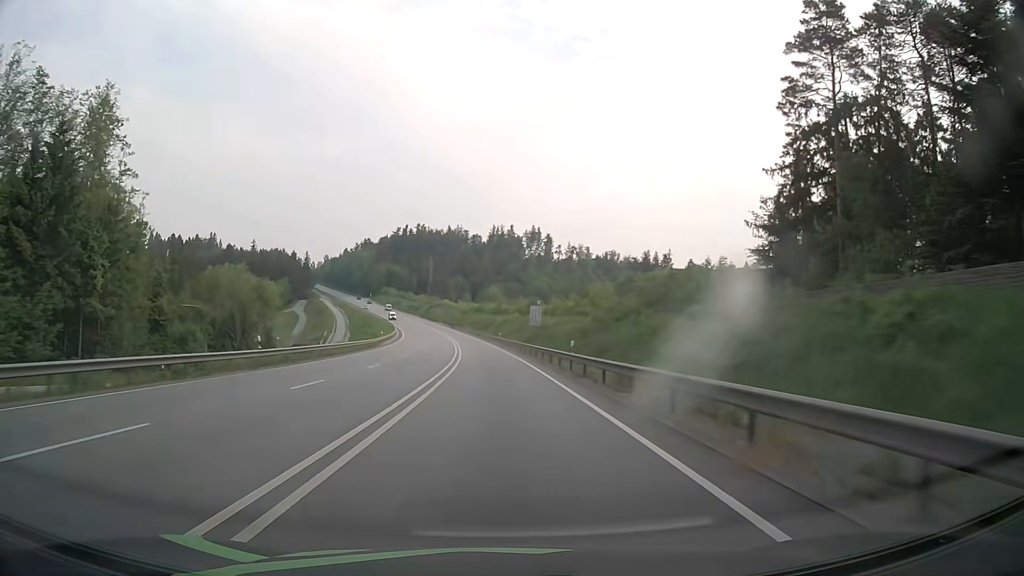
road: primary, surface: asphalt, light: Day
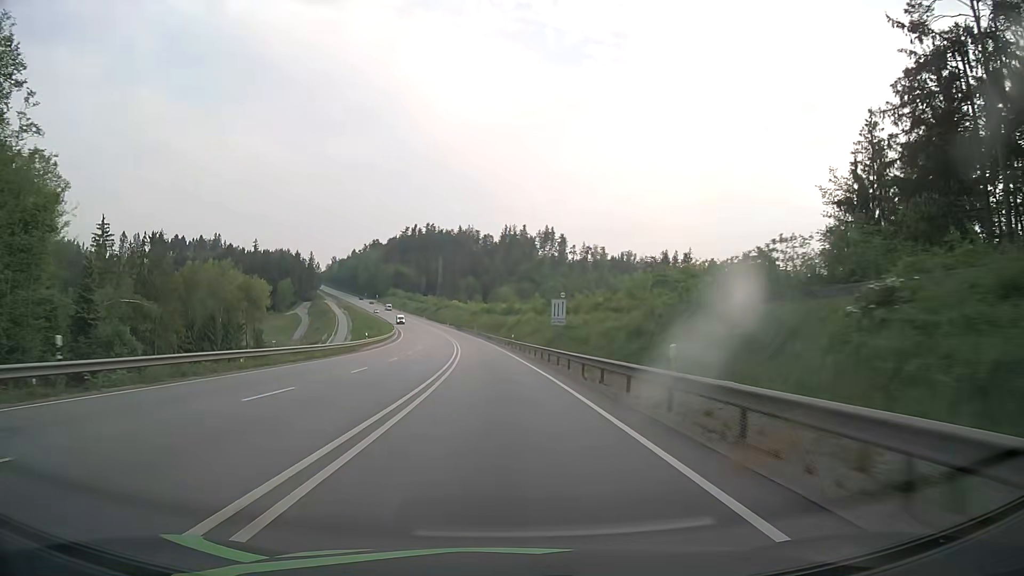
(-0.1, +15.8) m; -1°
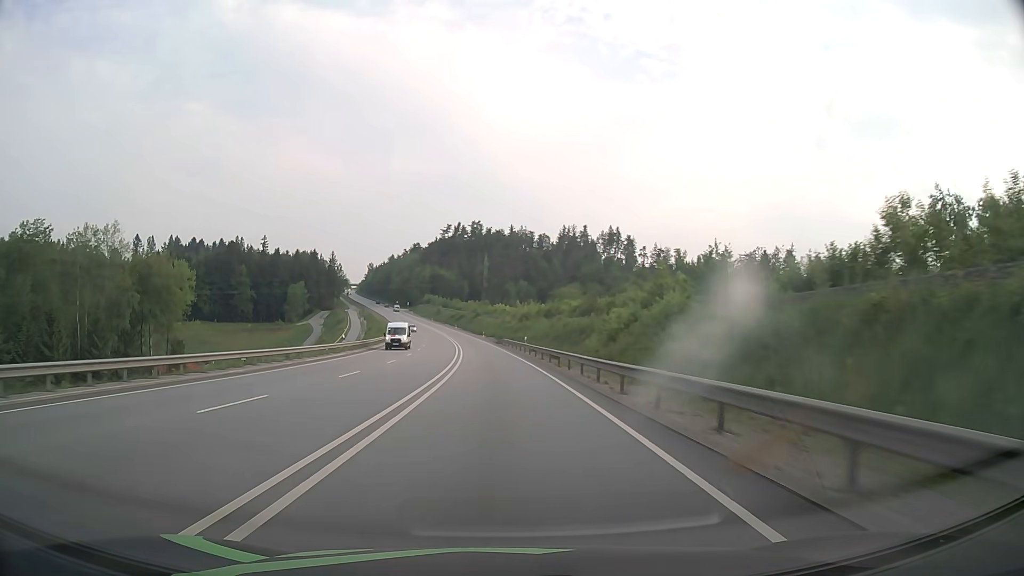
(-2.8, +62.9) m; -5°
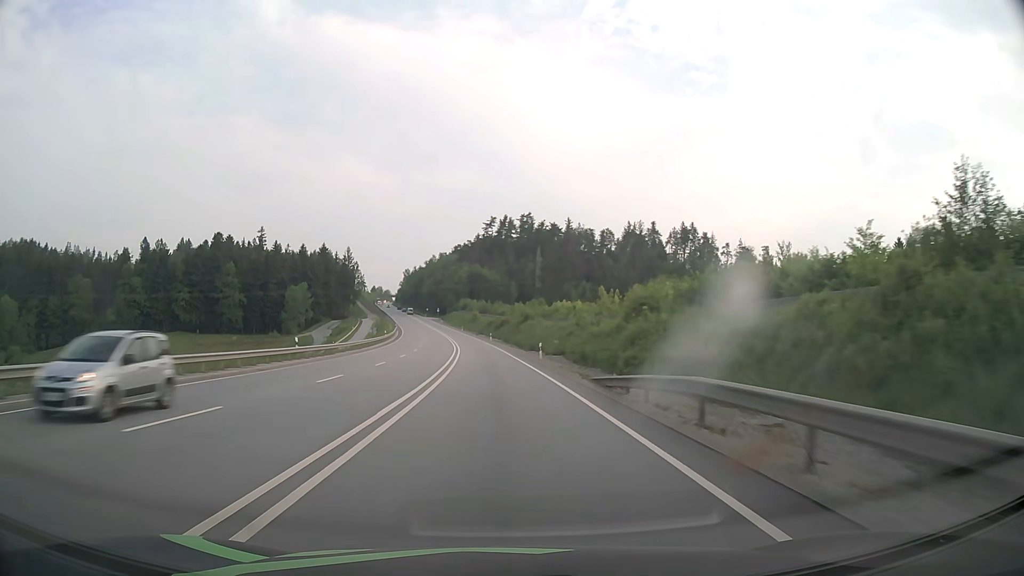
(-2.5, +63.0) m; -4°
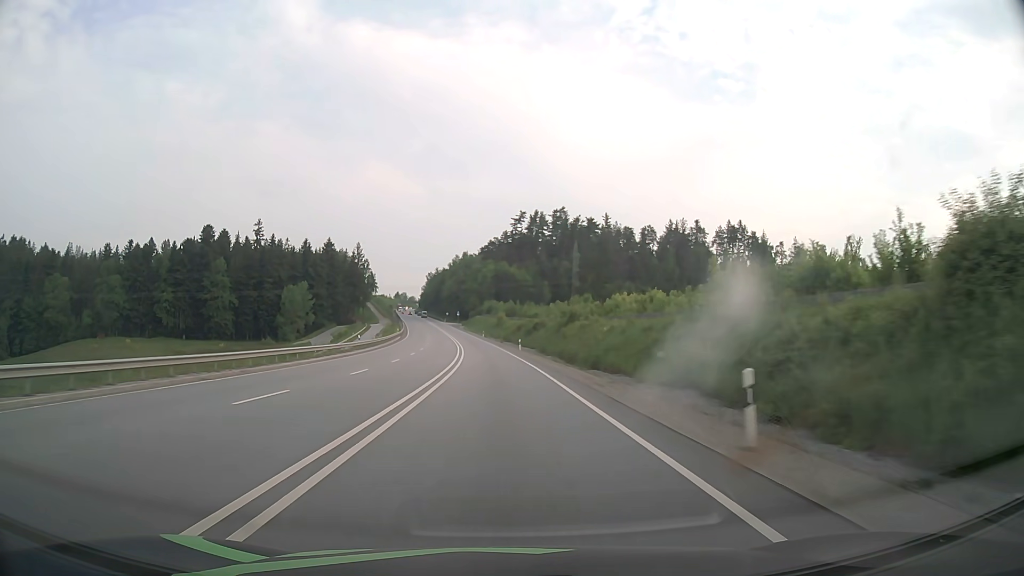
(-0.7, +31.5) m; -3°
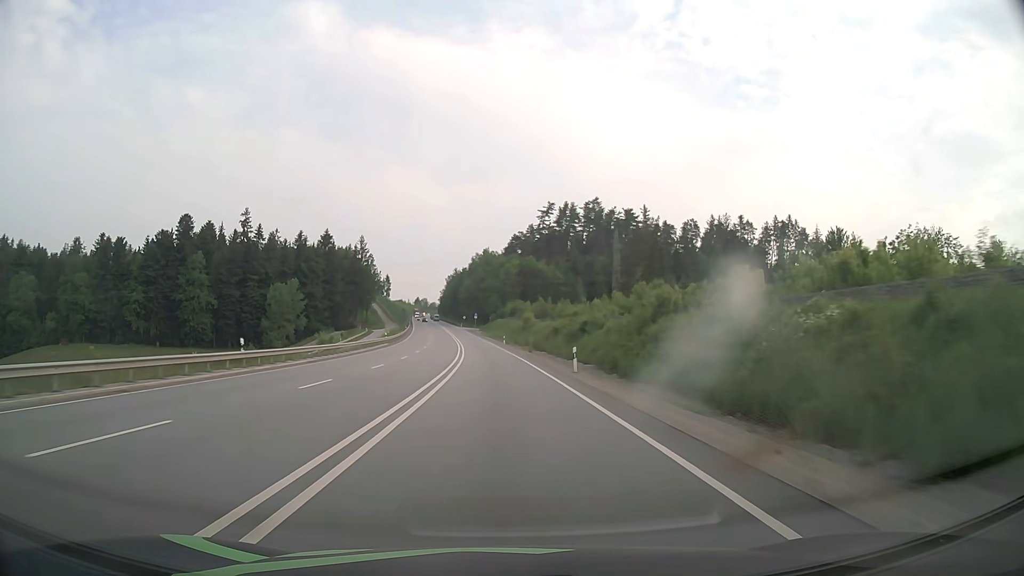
(-0.6, +31.4) m; -2°
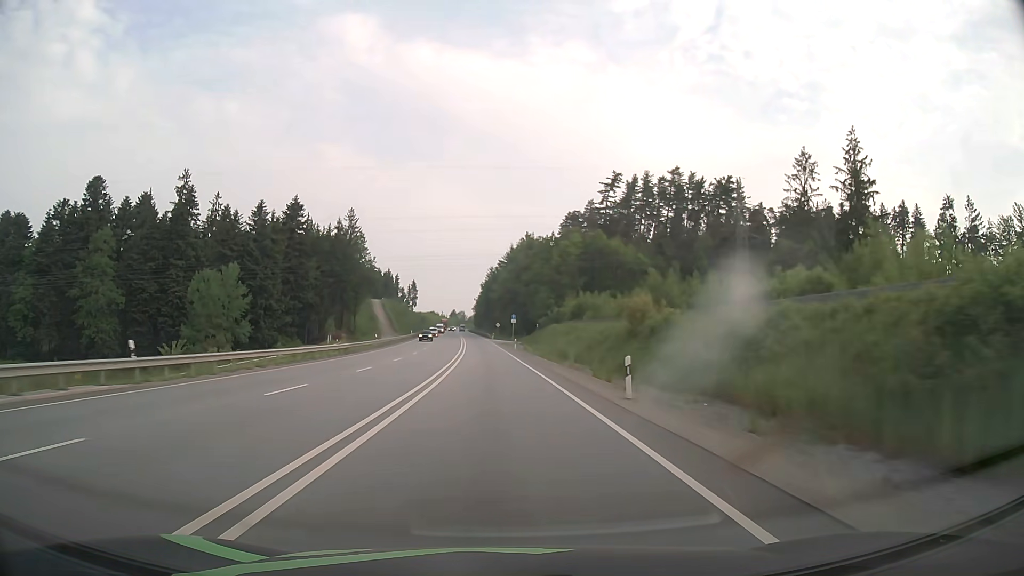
(-2.0, +62.5) m; -4°
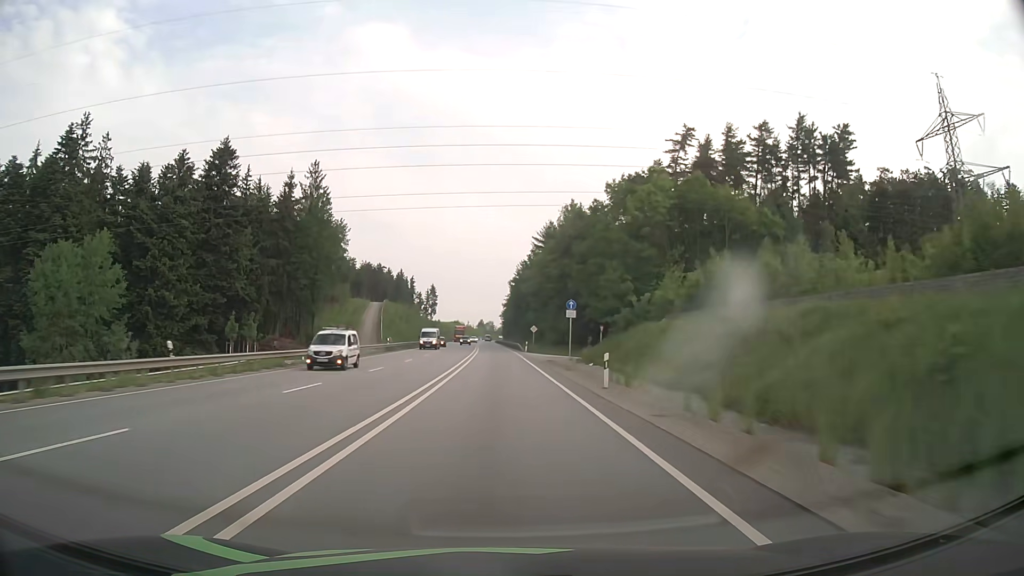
(-1.1, +46.8) m; -3°
(0, +10) (0, +20) (0, +30) (0, +40) (-1, +50) (-1, +60) (-1, +70) (-2, +80) (-2, +90) (-2, +100) m
